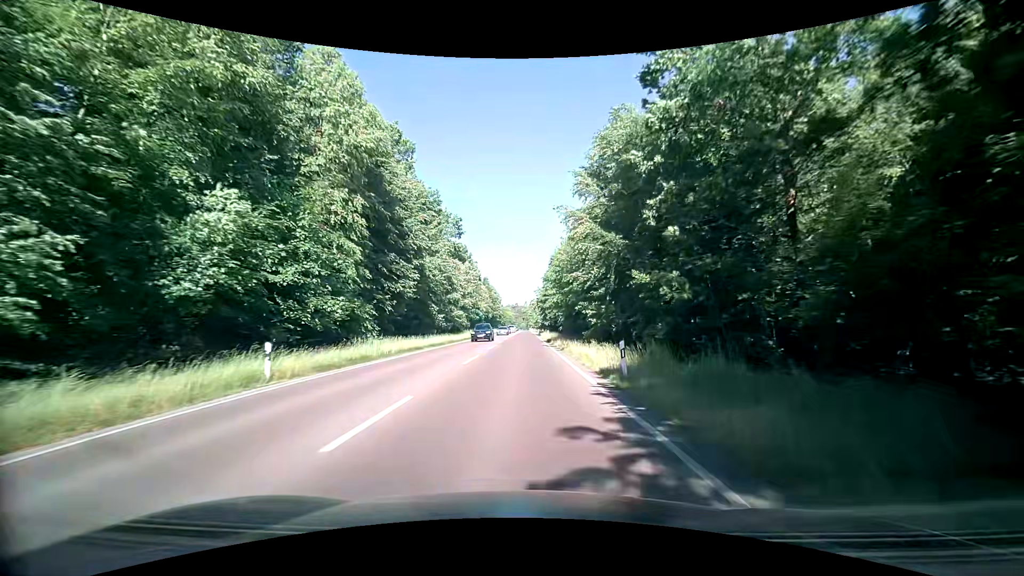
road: secondary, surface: asphalt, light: Day
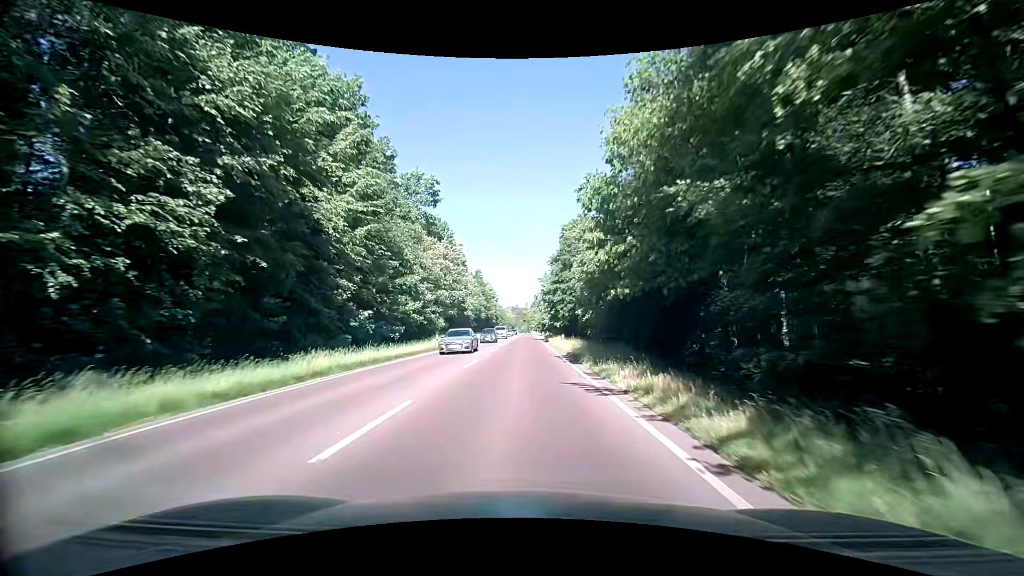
(-0.1, +24.3) m; 0°
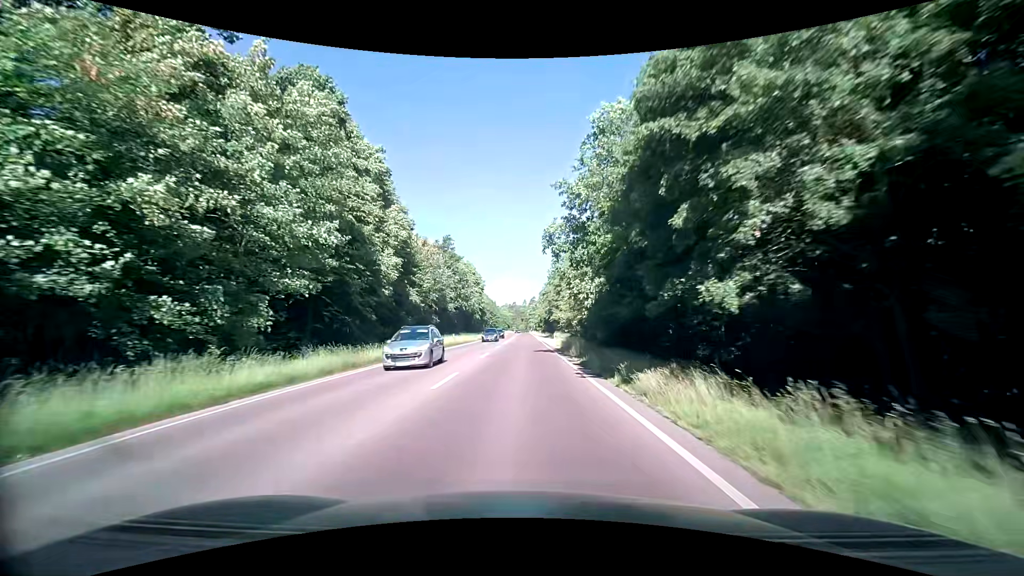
(-0.3, +41.9) m; 0°
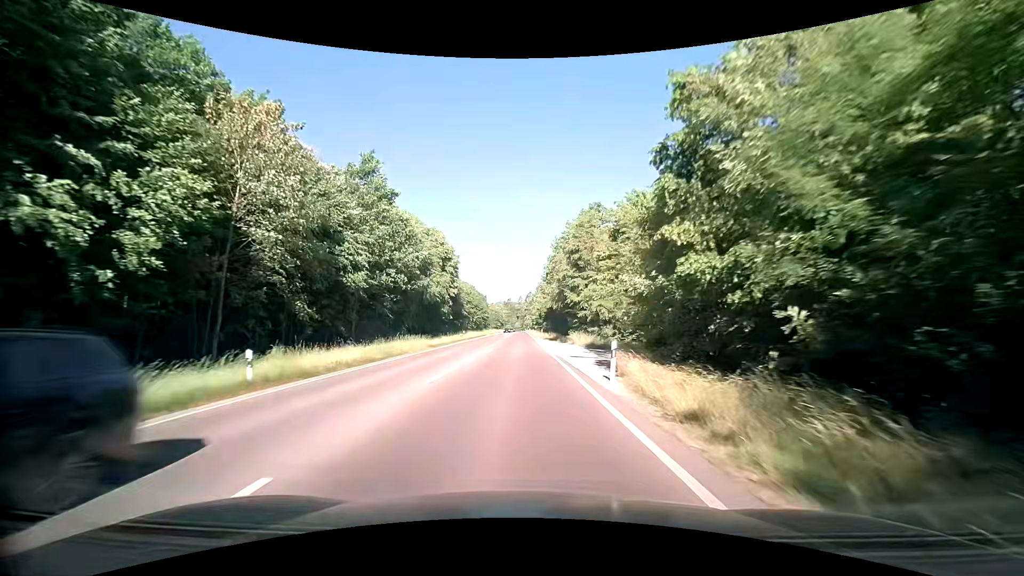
(+0.1, +34.6) m; 0°
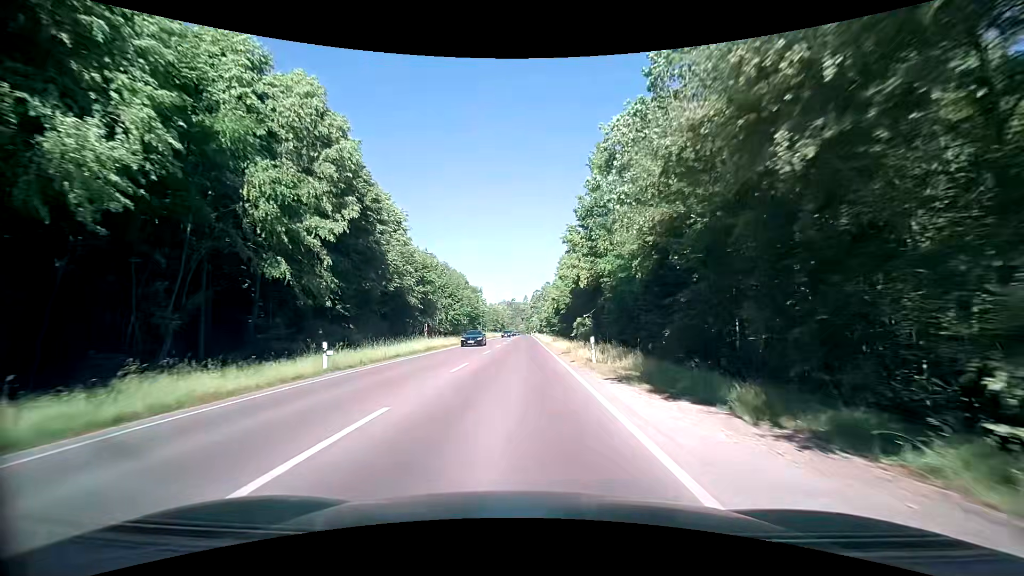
(0.0, +44.7) m; 0°
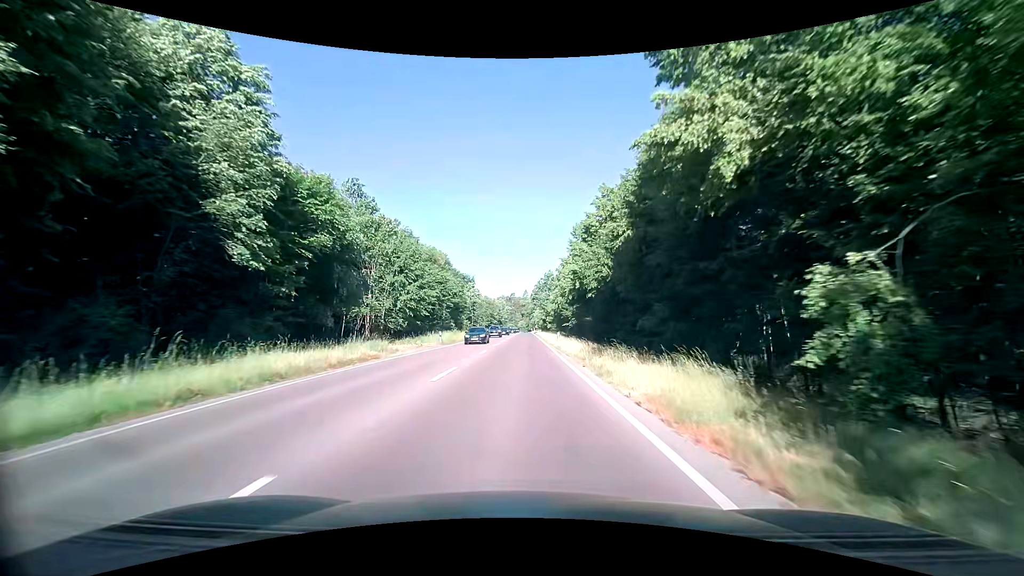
(-0.1, +27.5) m; 0°
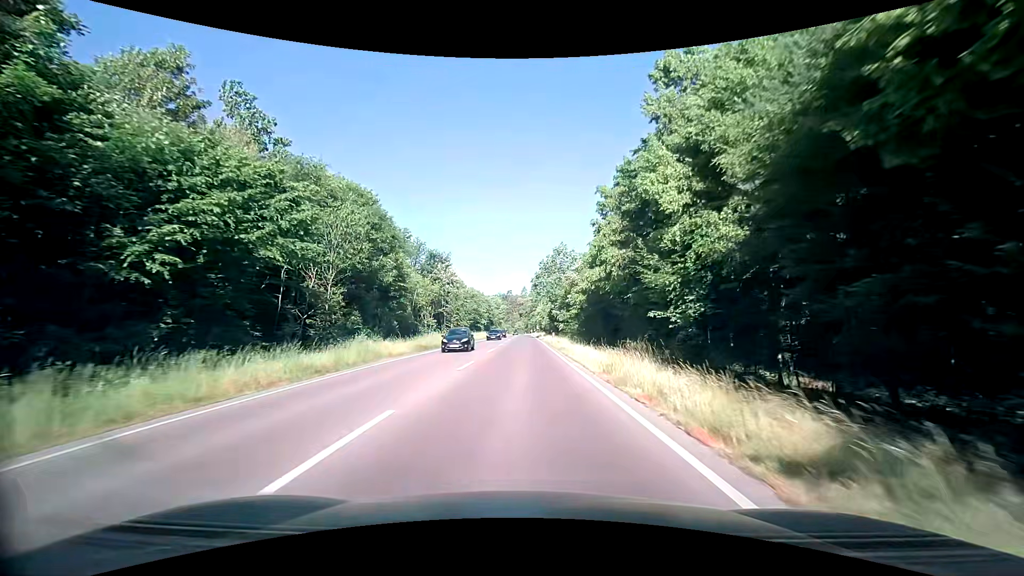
(-0.3, +44.0) m; 0°
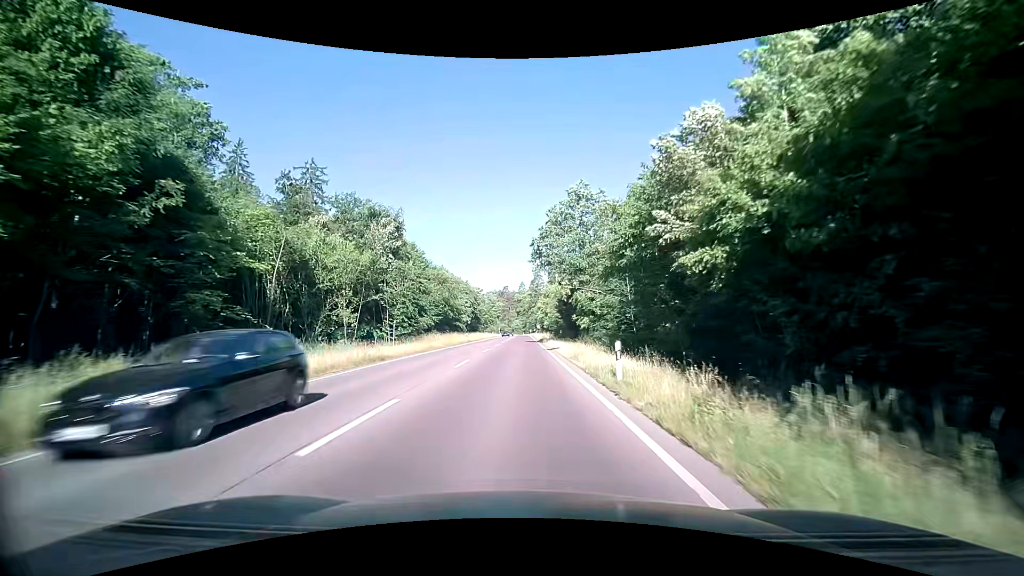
(+0.1, +34.8) m; 0°
(0, +10) (0, +20) (0, +30) (0, +40) (0, +50) (-1, +60) (-1, +70) (-1, +80) (-1, +90) (-1, +100) m
